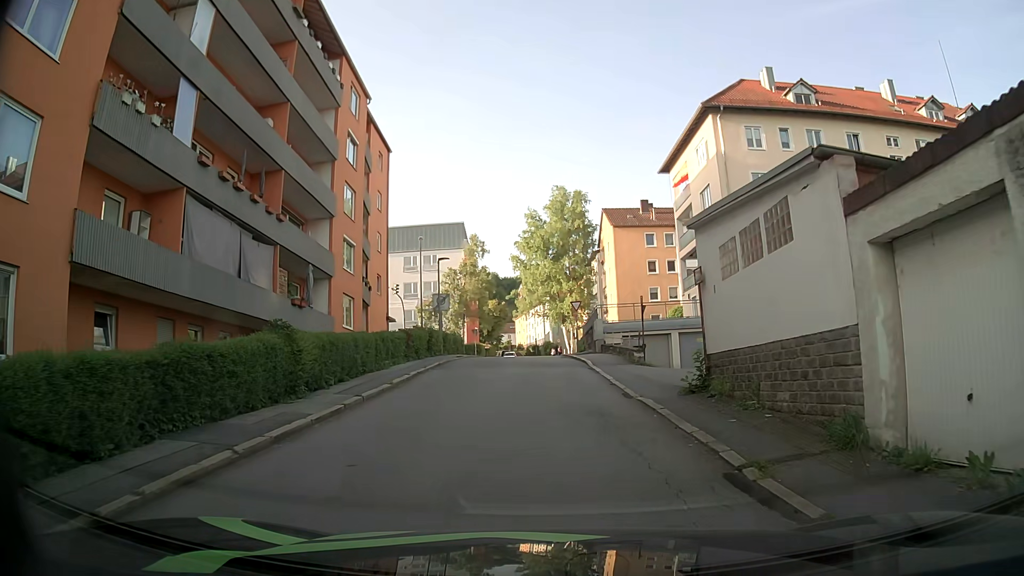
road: residential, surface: asphalt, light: Day
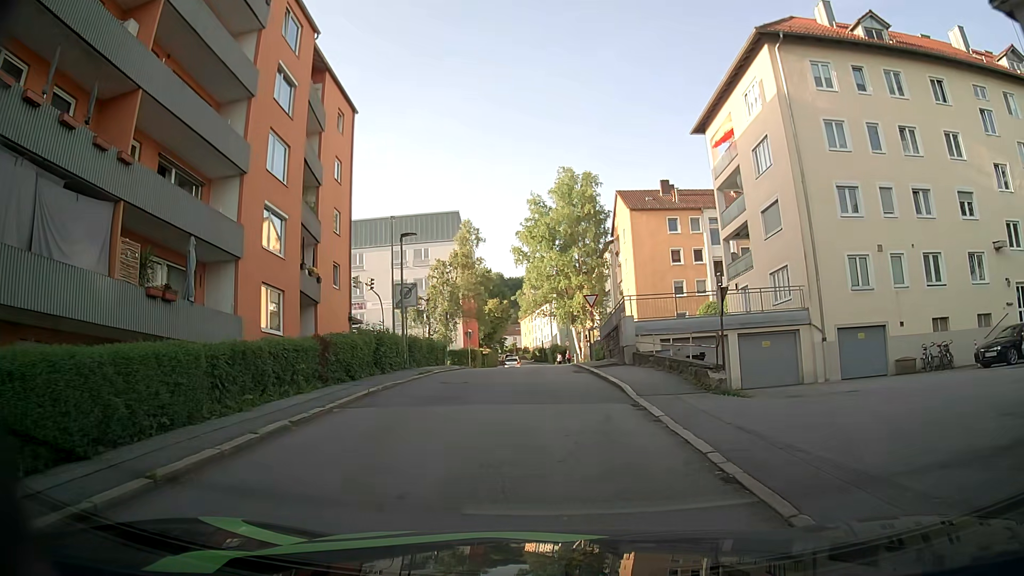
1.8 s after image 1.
(0.0, +10.1) m; -1°
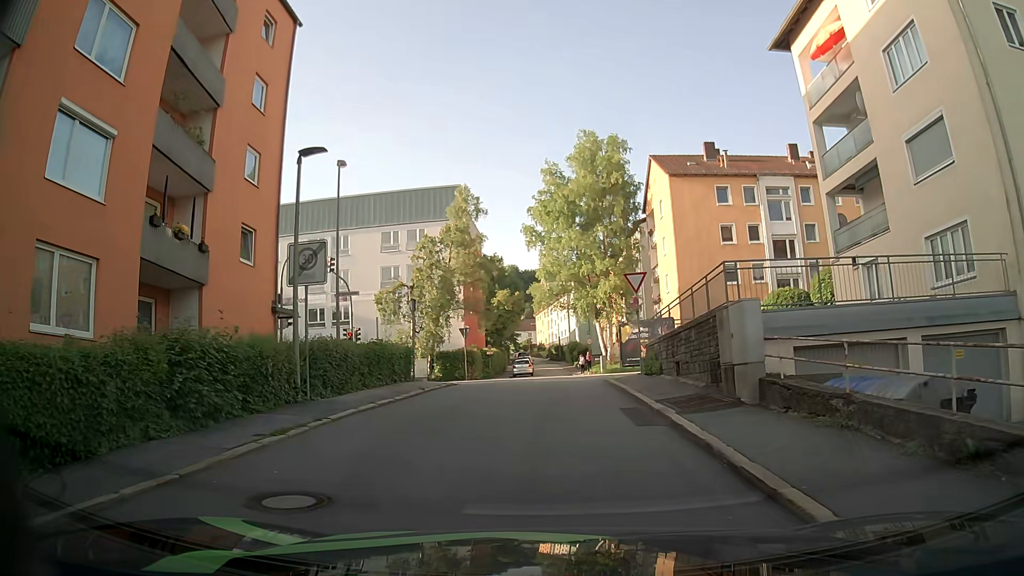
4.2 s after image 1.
(-0.2, +12.1) m; 0°
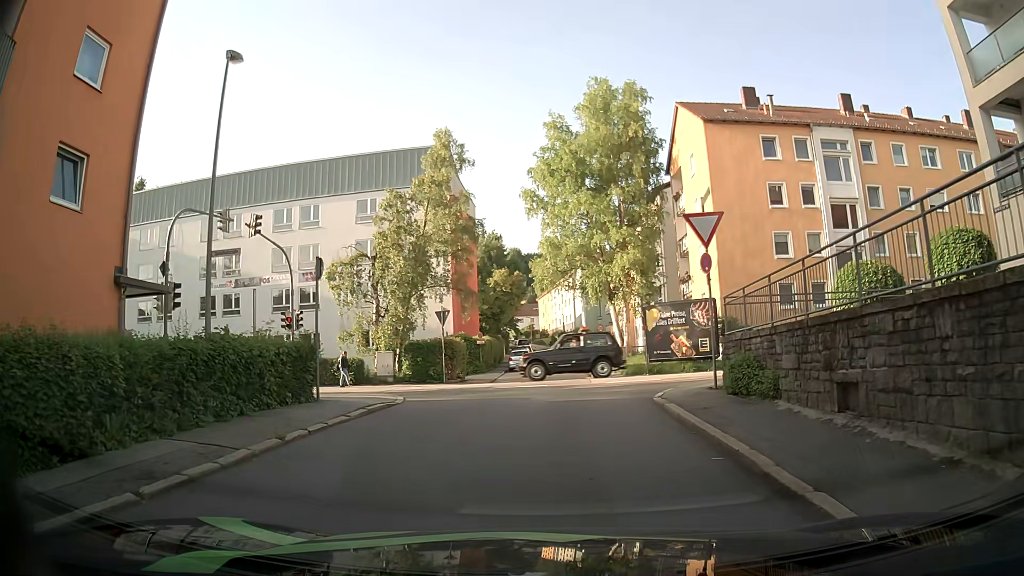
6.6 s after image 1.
(-0.2, +9.7) m; 0°
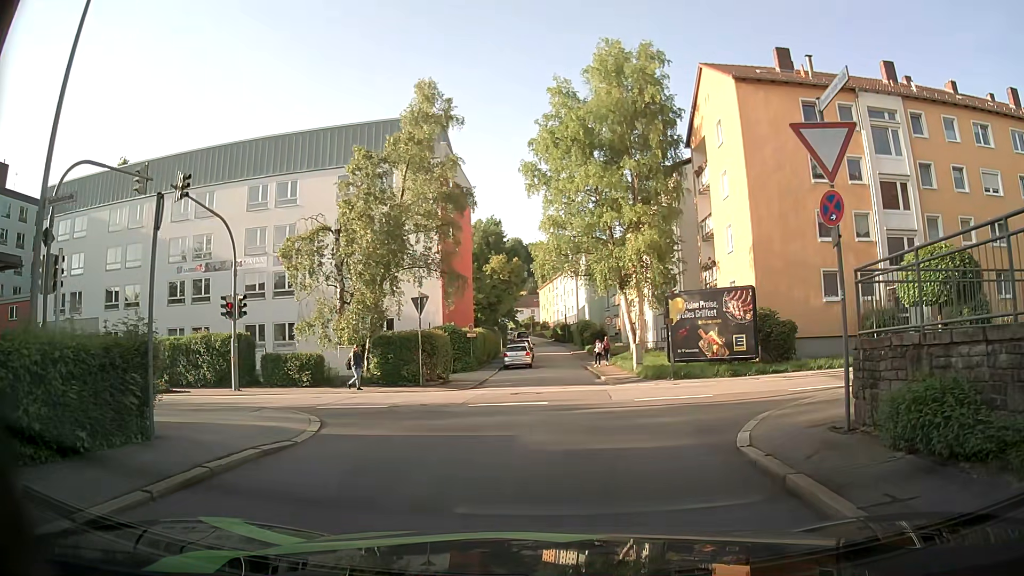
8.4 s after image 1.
(-0.2, +5.9) m; -1°
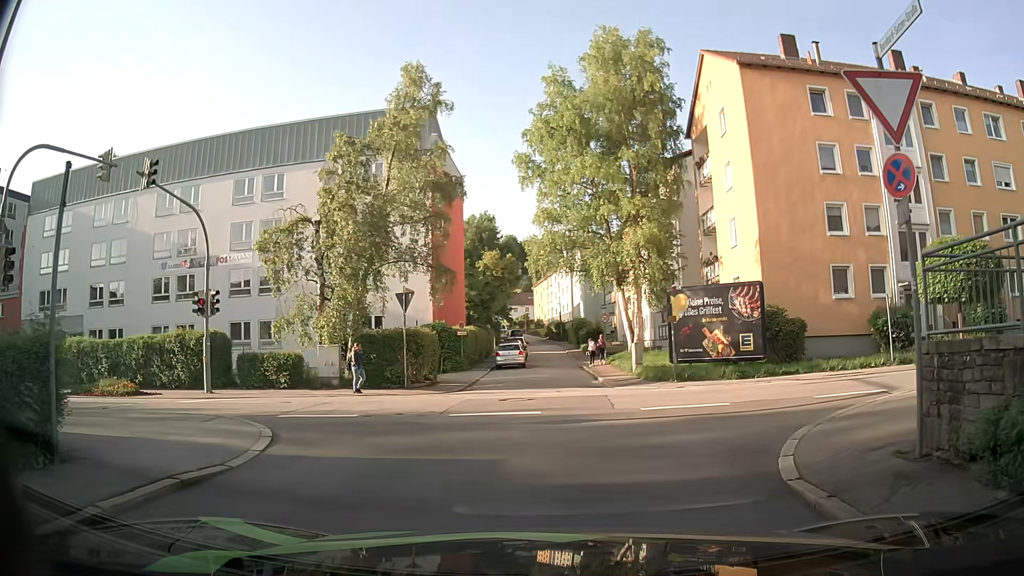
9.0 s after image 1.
(-0.1, +1.7) m; -2°
